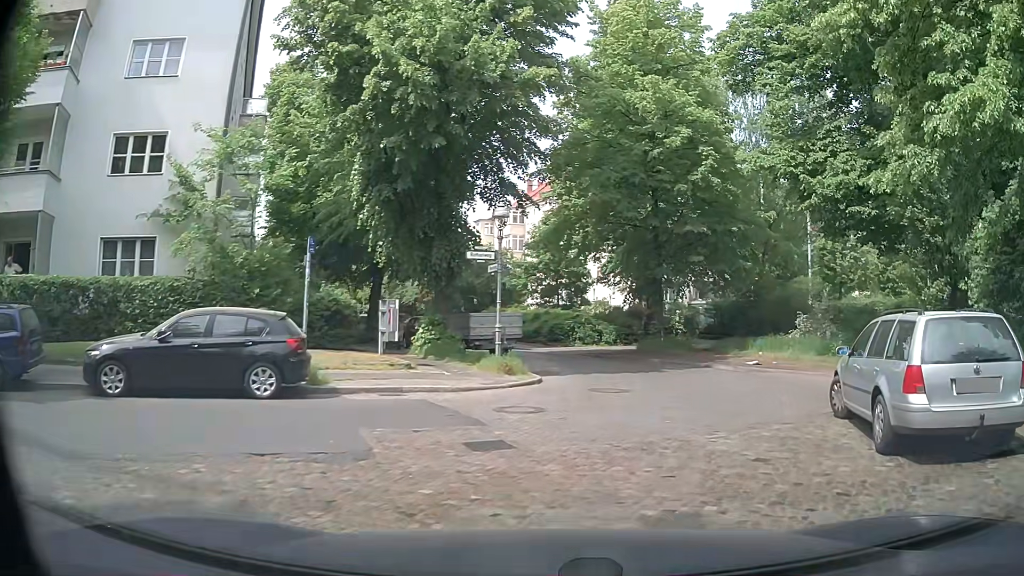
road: residential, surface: sett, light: Day
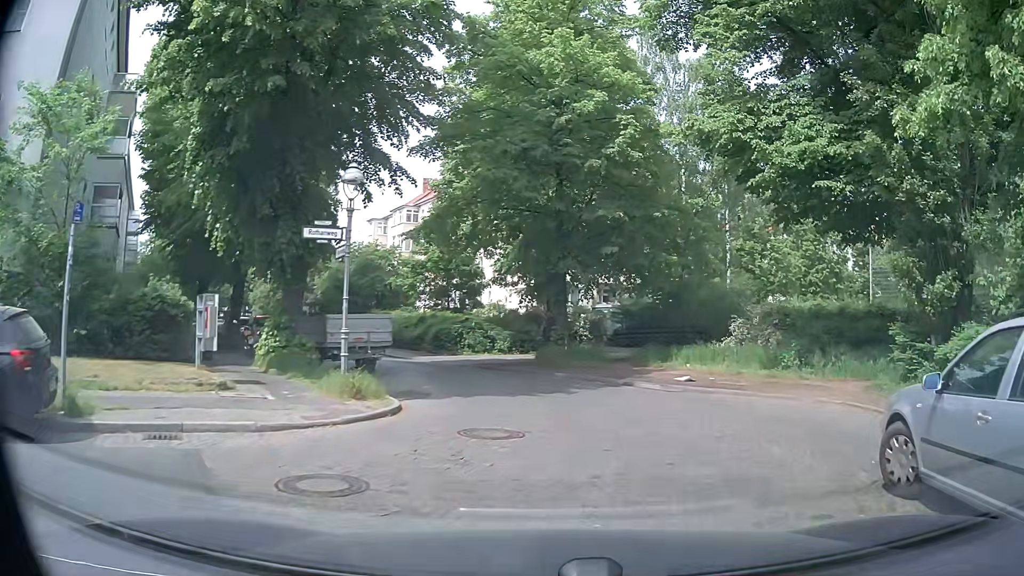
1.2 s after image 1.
(+0.4, +4.6) m; +8°
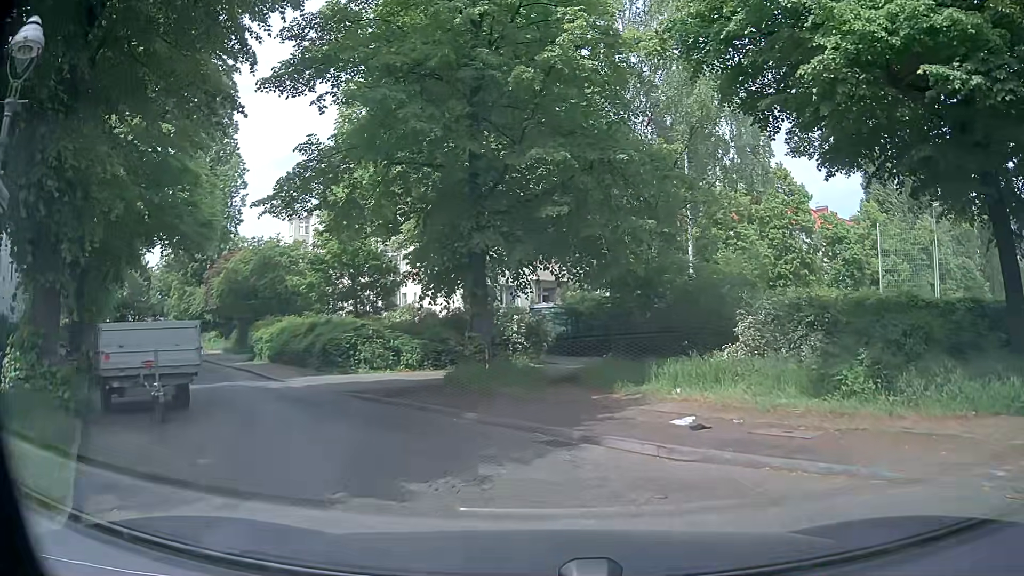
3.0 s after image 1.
(+0.7, +7.3) m; +5°
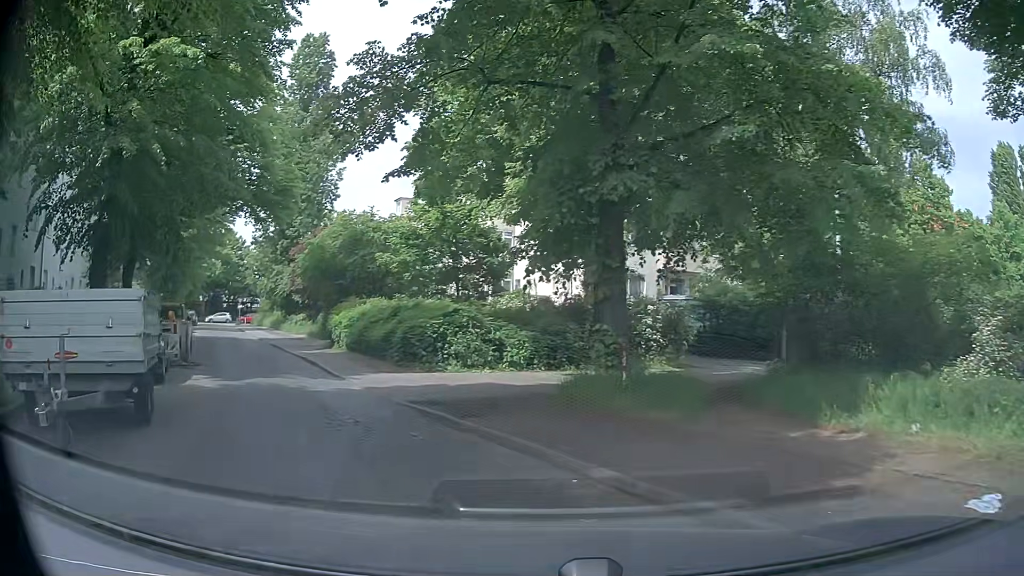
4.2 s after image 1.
(-0.3, +4.9) m; -9°
